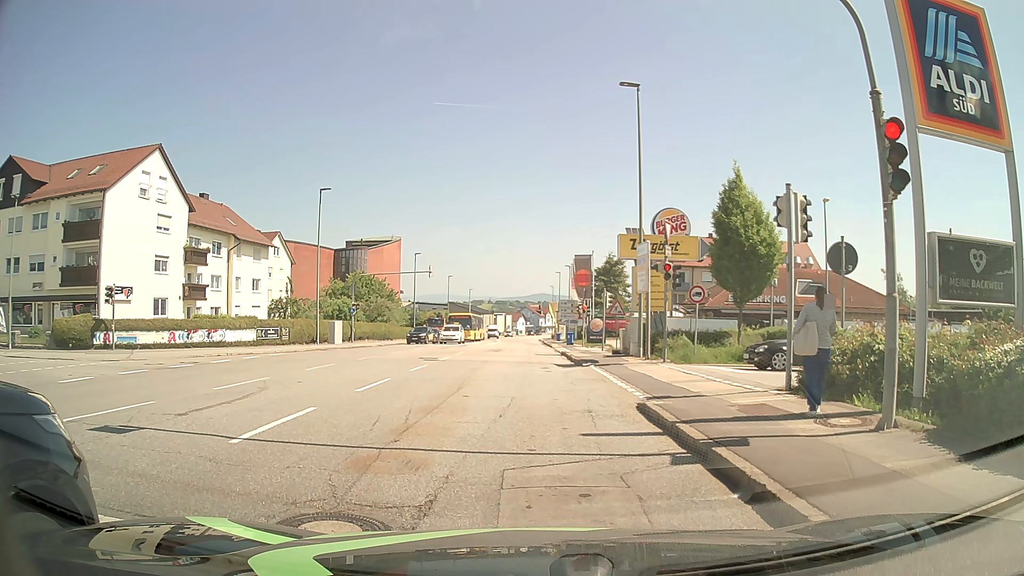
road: tertiary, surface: asphalt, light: Day
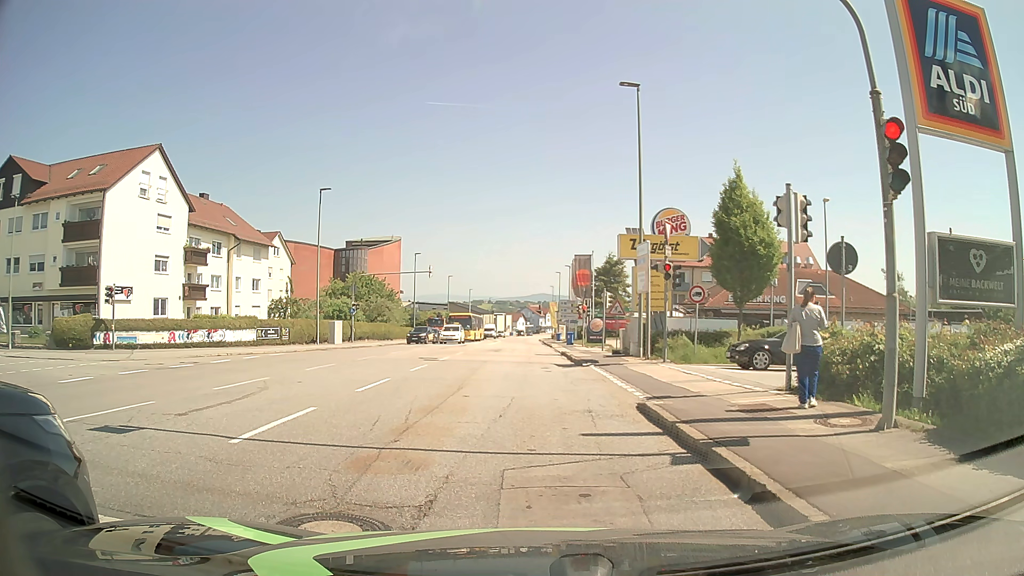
(0.0, 0.0) m; 0°
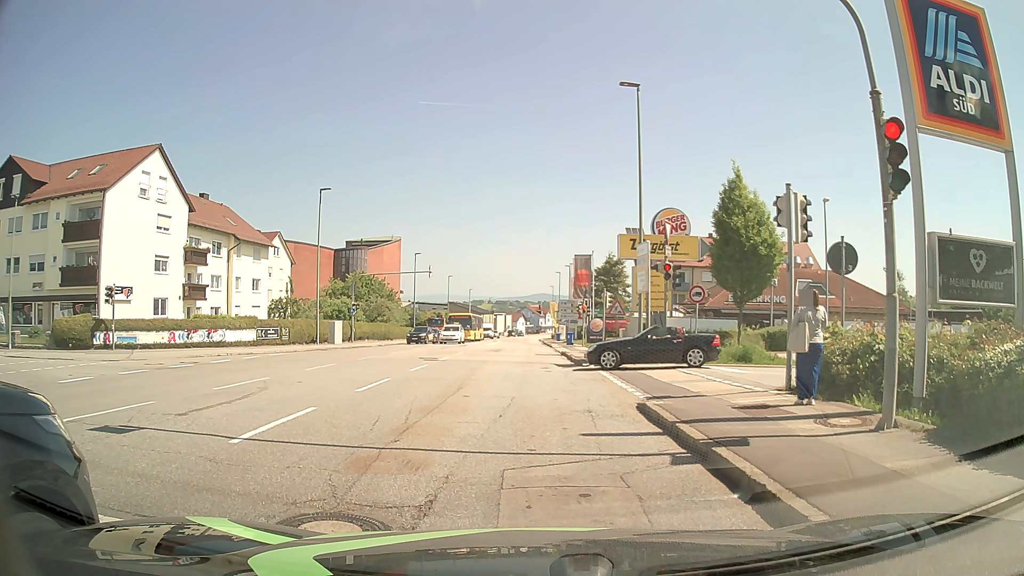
(0.0, 0.0) m; 0°
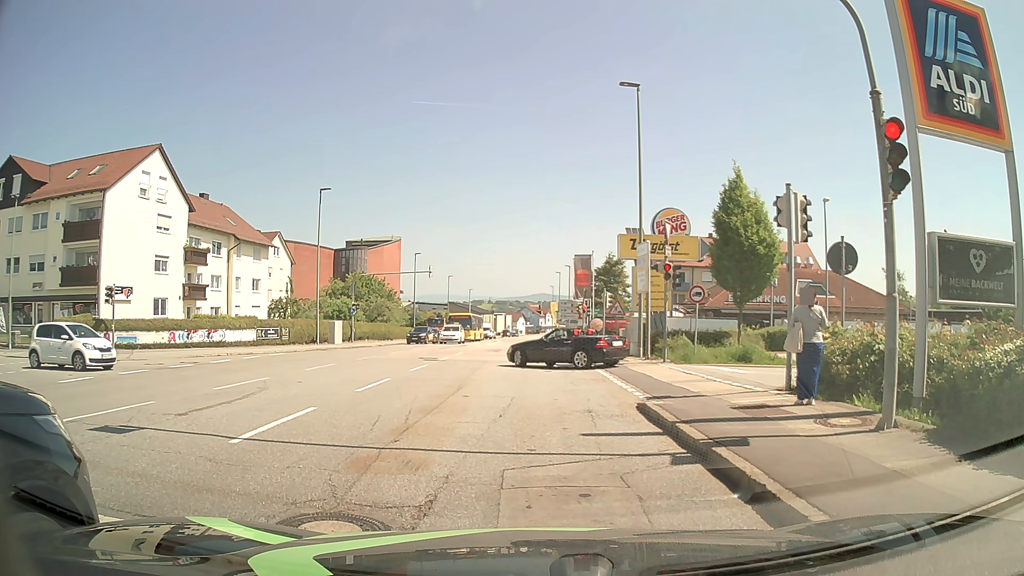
(0.0, 0.0) m; 0°
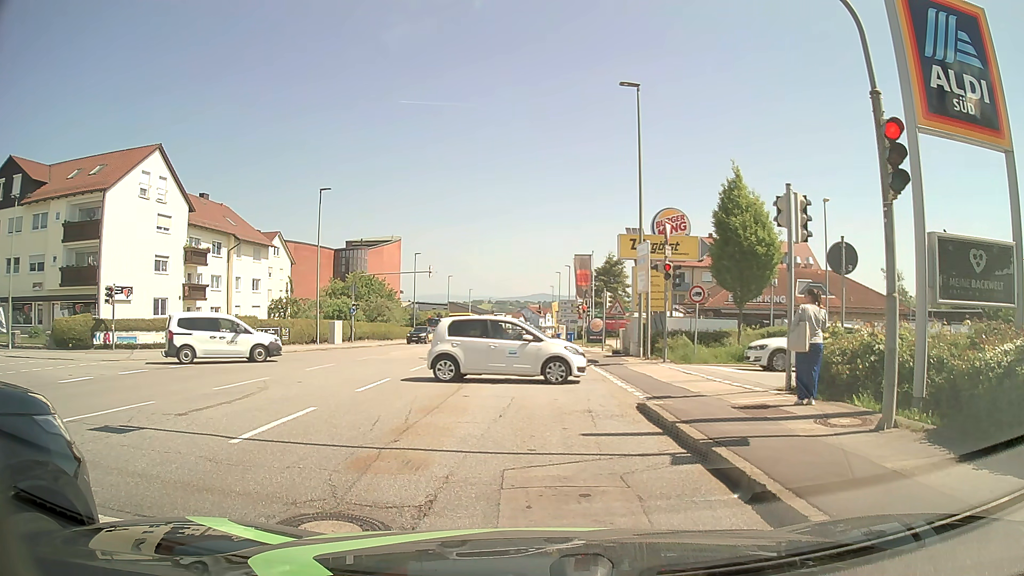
(0.0, 0.0) m; 0°
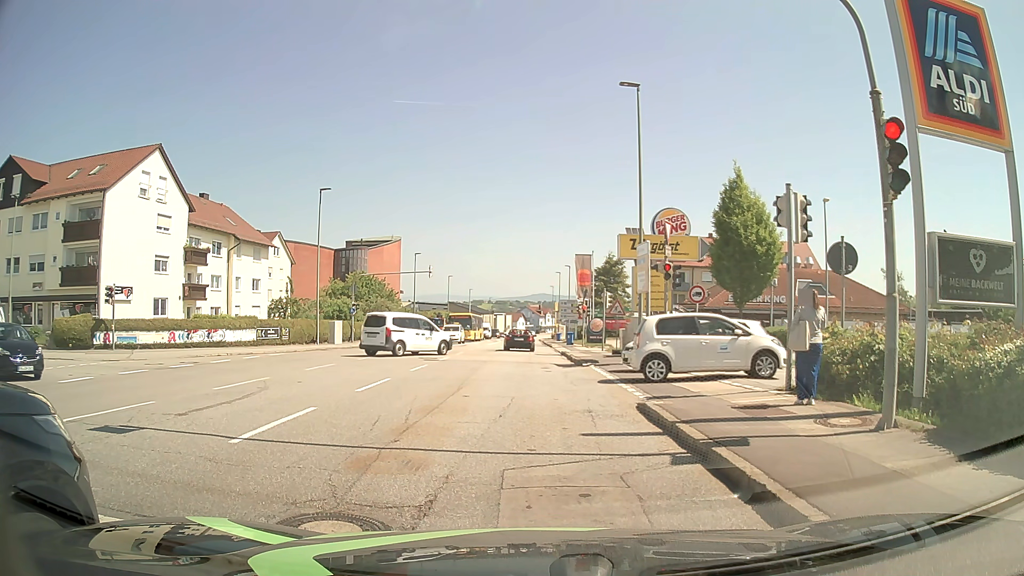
(0.0, 0.0) m; 0°
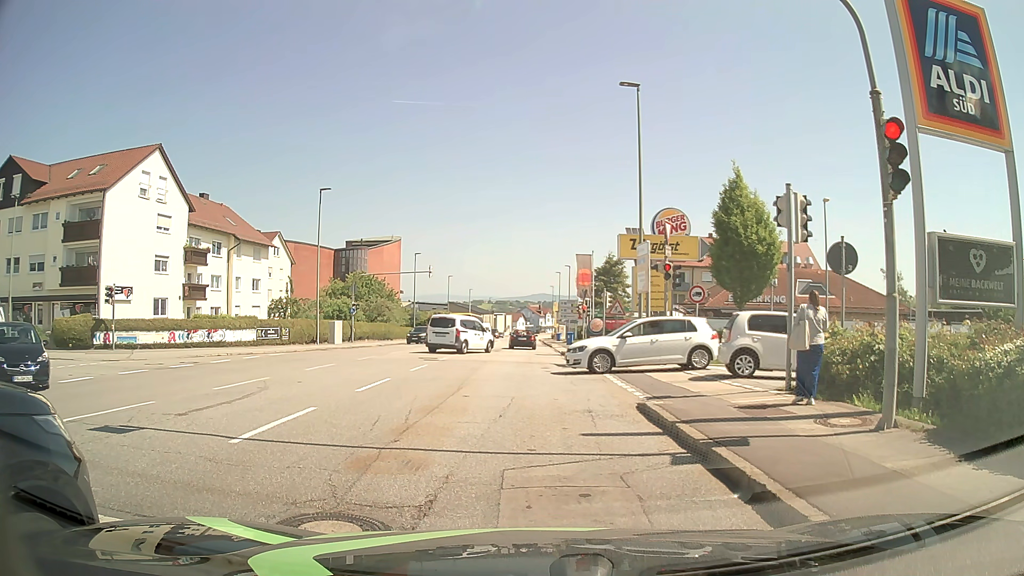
(0.0, 0.0) m; 0°
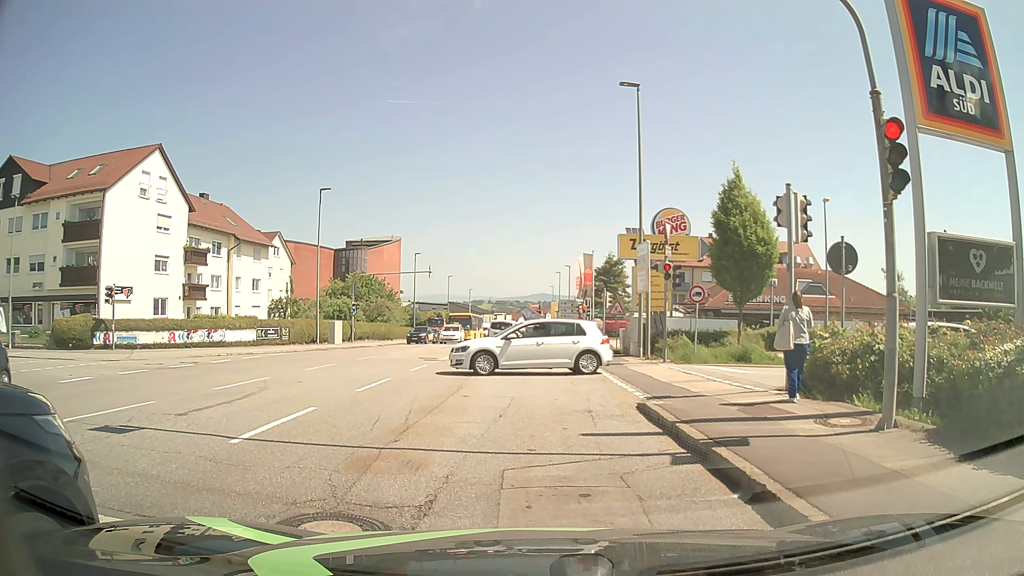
(0.0, 0.0) m; 0°
(0, +10) (-1, +20) (-1, +30) (-1, +40) (-2, +50) (-2, +60) (-2, +70) (-3, +80) (-3, +90) (-4, +100) m
